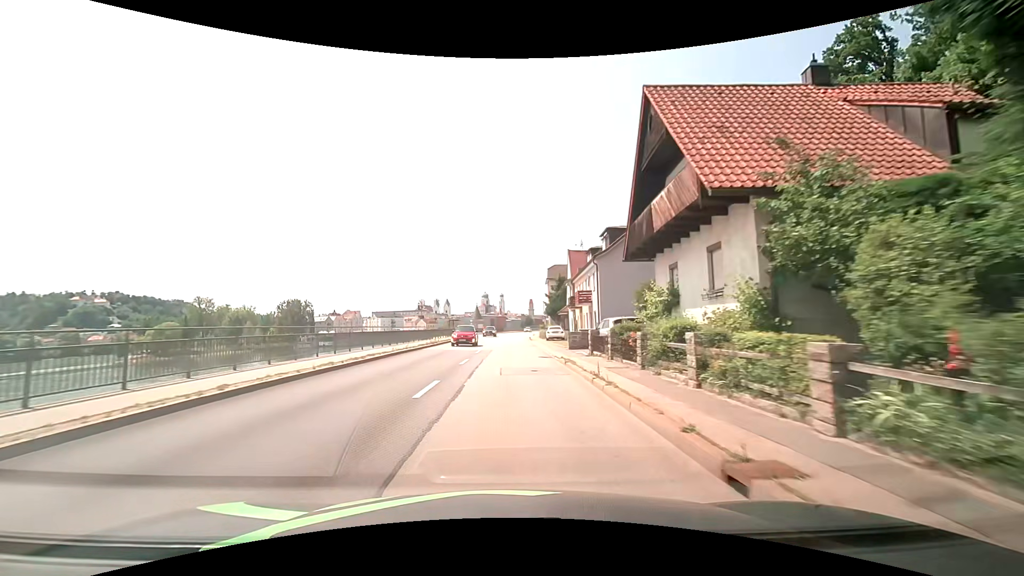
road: primary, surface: asphalt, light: Day
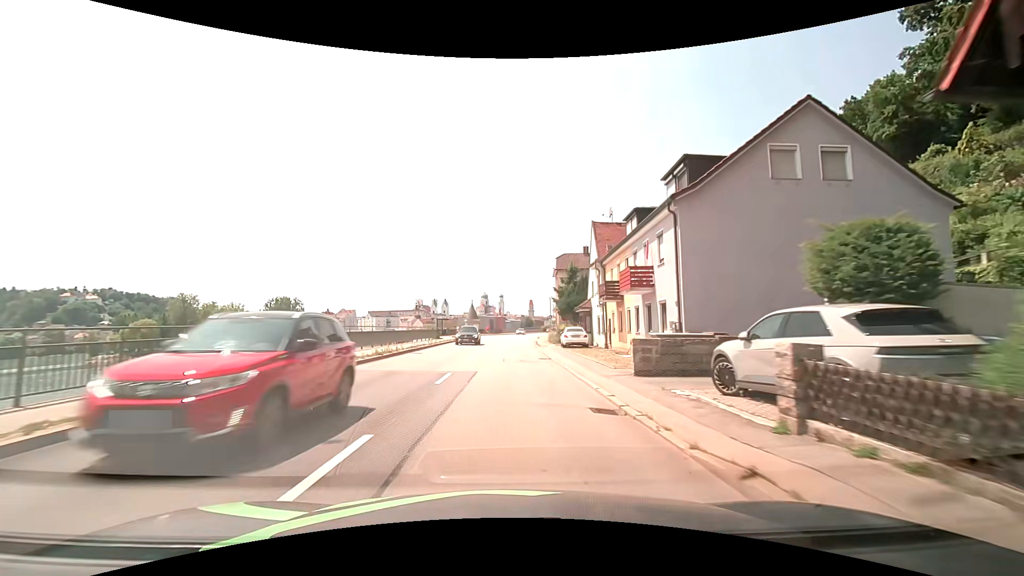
(-0.1, +15.3) m; 0°
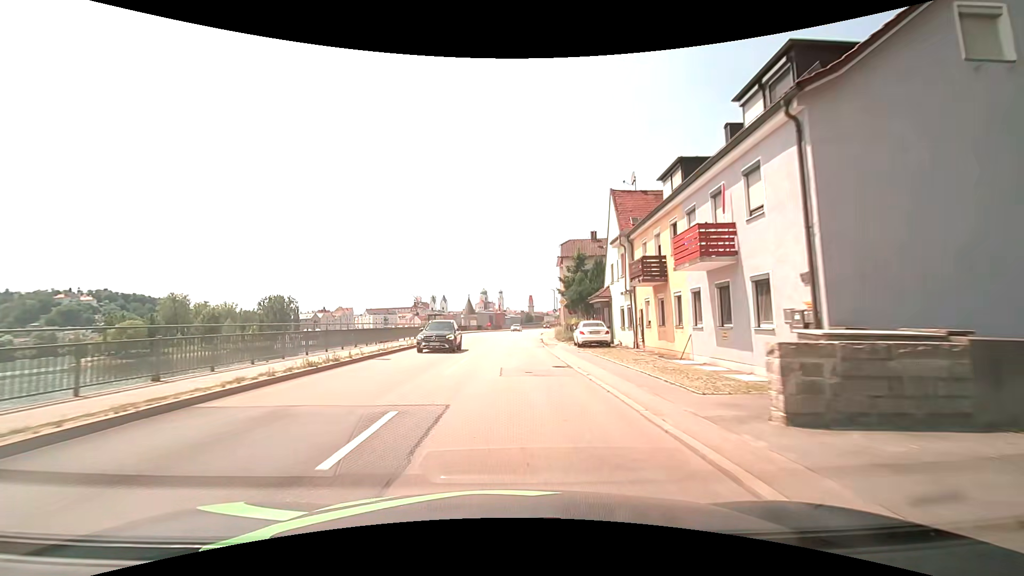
(0.0, +7.6) m; 0°
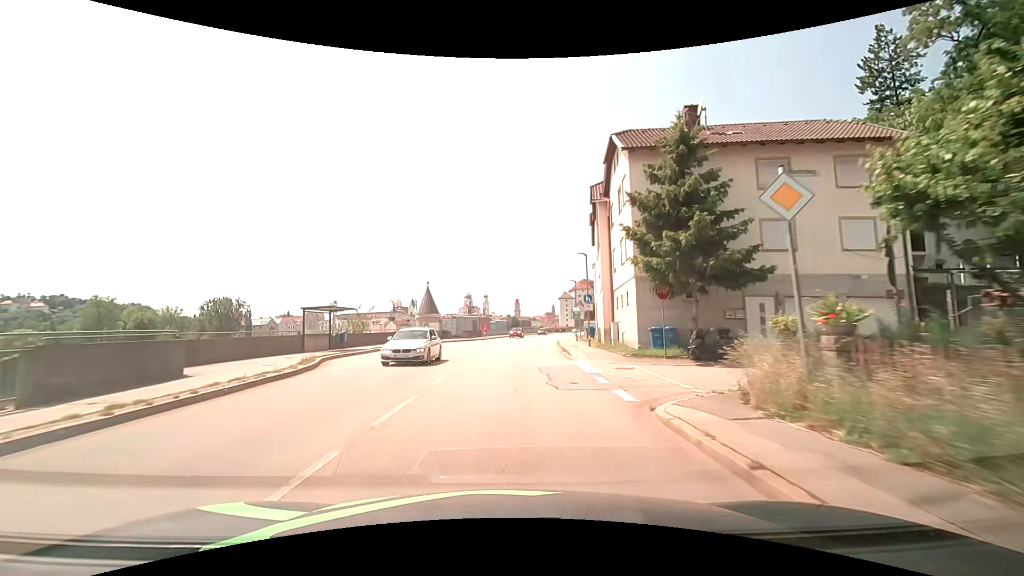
(+0.3, +38.1) m; +2°
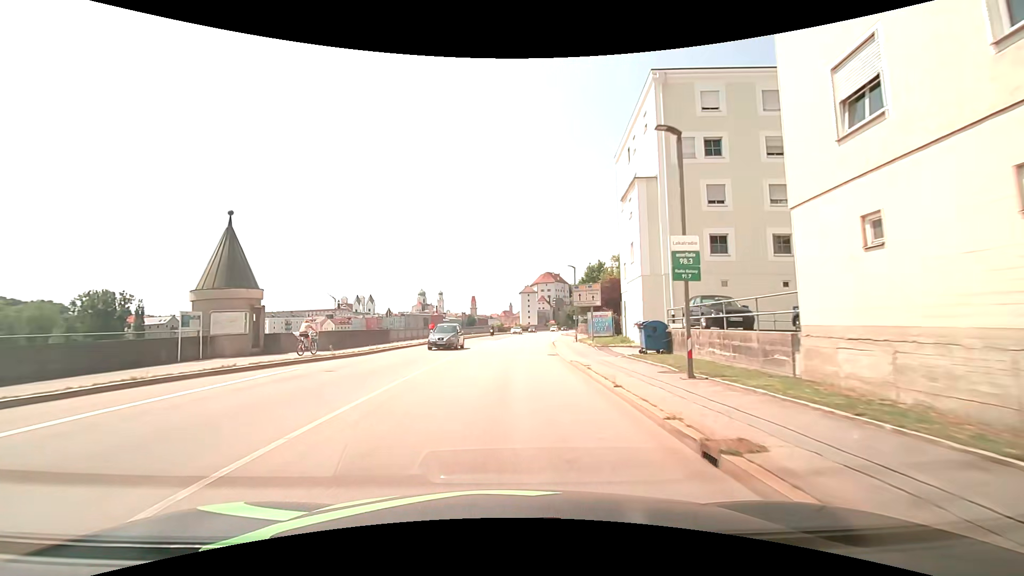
(+1.3, +38.0) m; +7°
(0, +10) (0, +20) (0, +30) (0, +40) (+1, +50) (+2, +60) (+2, +70) (+3, +80) (+4, +90) (+6, +100) m
